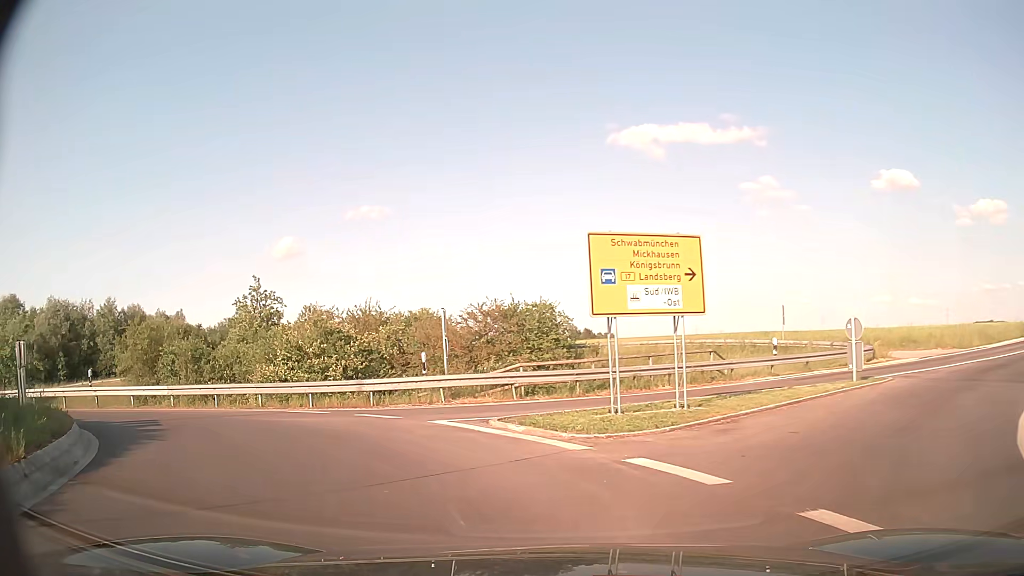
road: secondary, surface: asphalt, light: Day
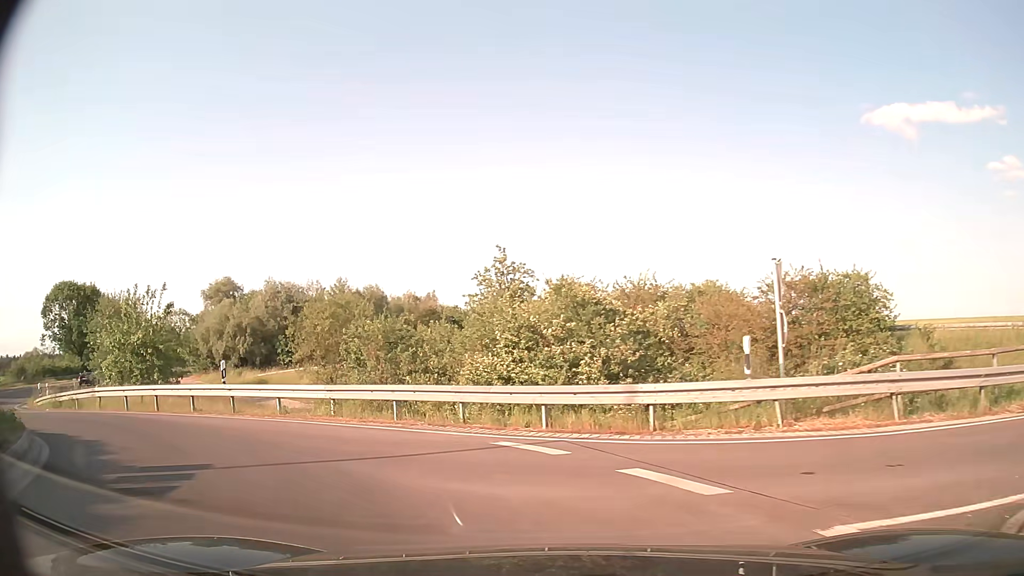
(-1.6, +8.2) m; -23°
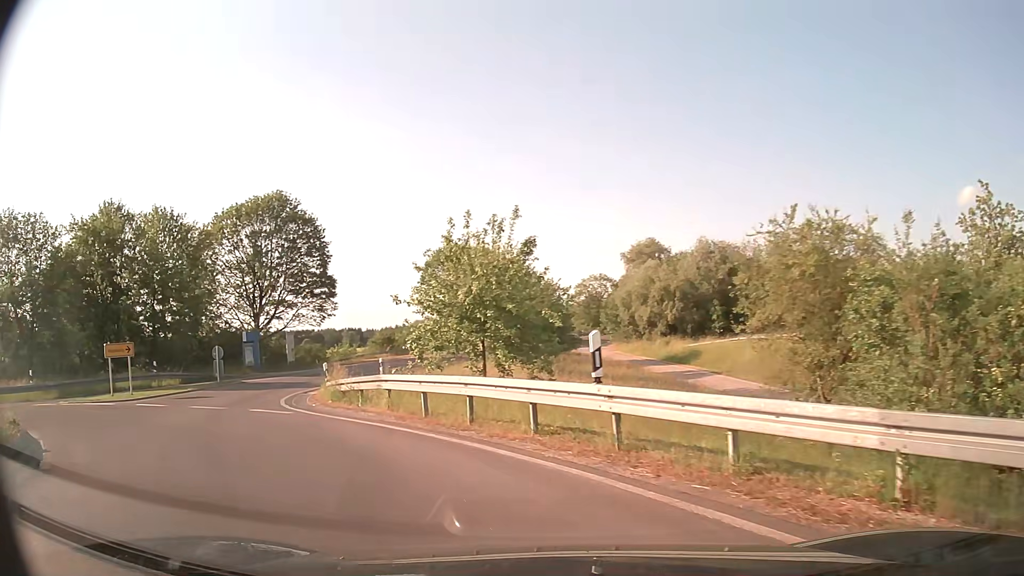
(-3.3, +10.4) m; -37°
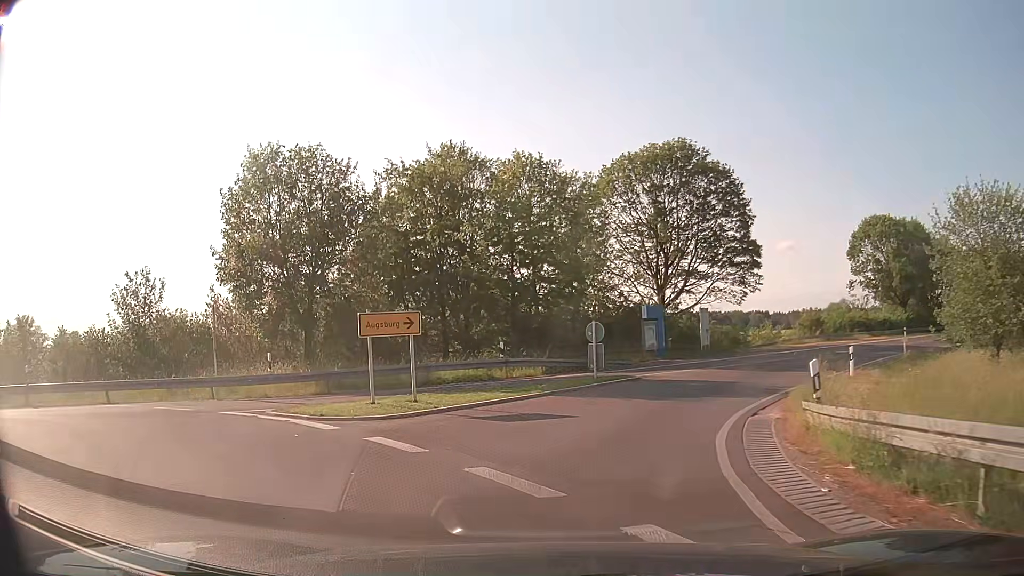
(-4.1, +11.4) m; -35°
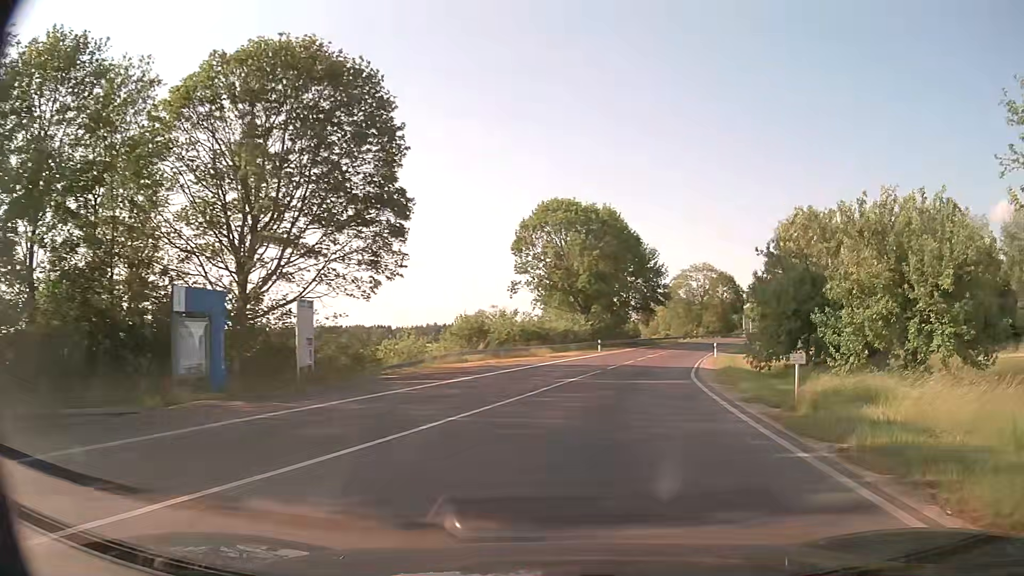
(+4.7, +20.4) m; +32°
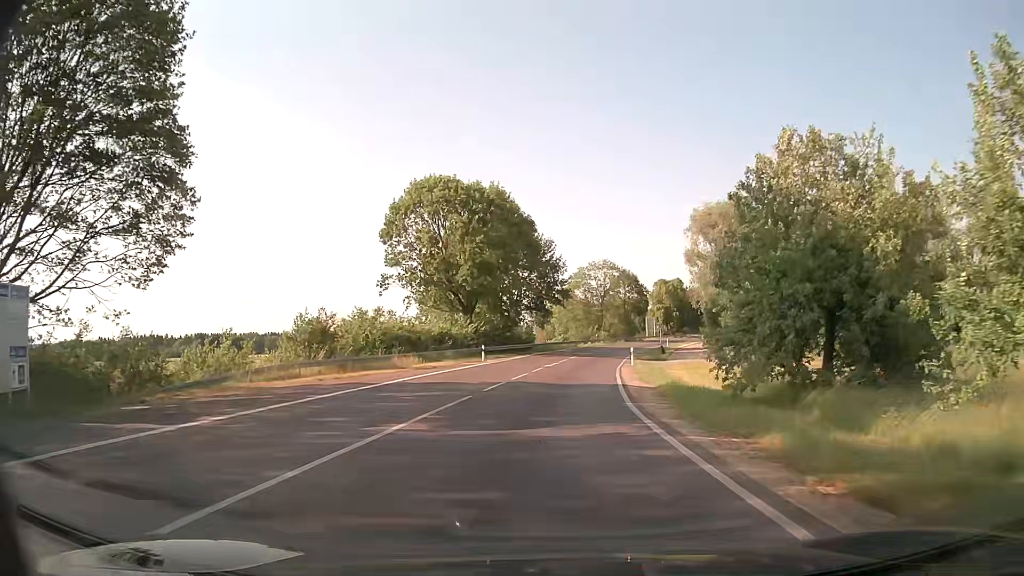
(+1.3, +11.7) m; +9°
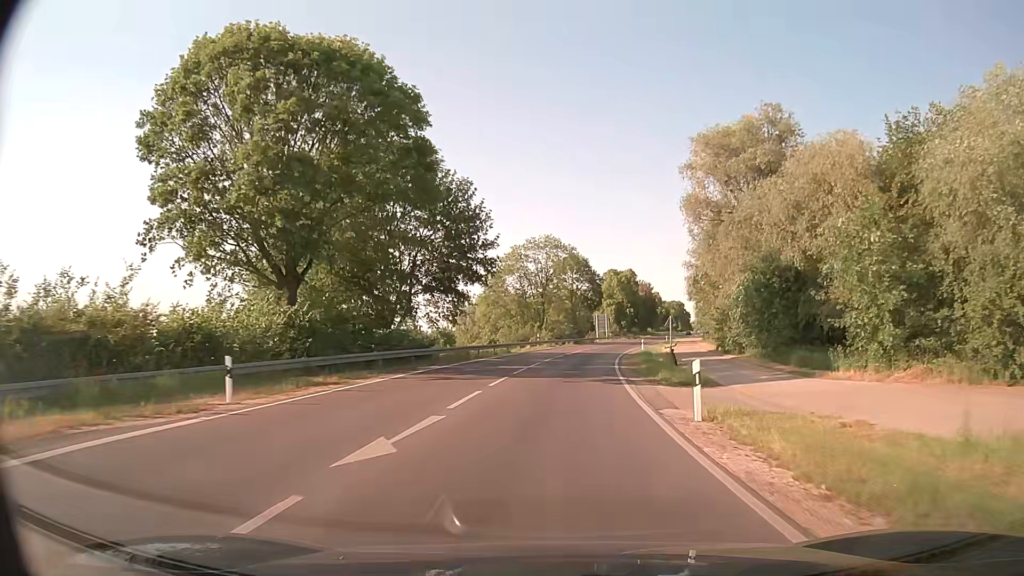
(+1.3, +30.0) m; +5°
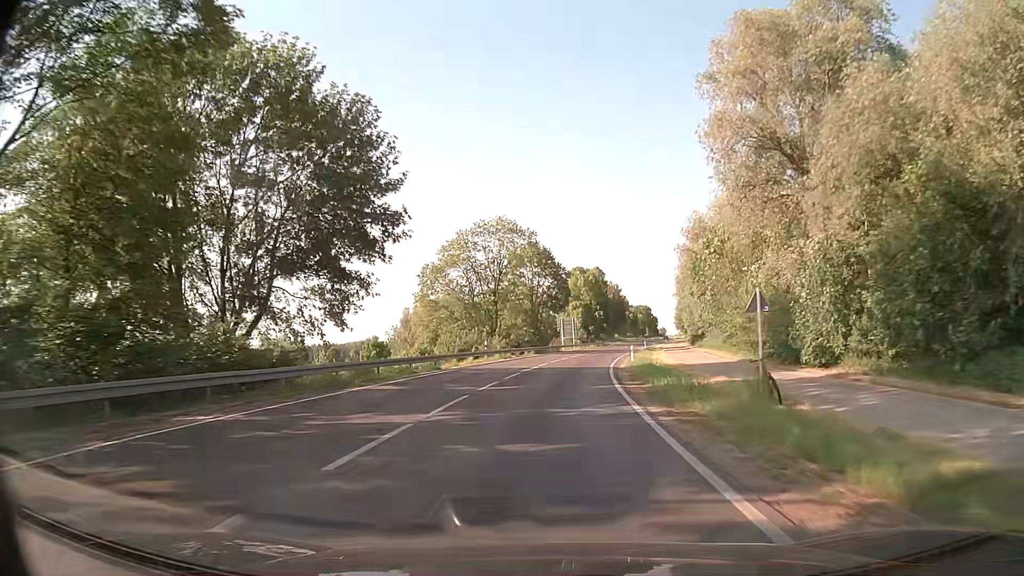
(+0.7, +18.7) m; +3°
(0, +10) (0, +20) (+1, +30) (+2, +40) (+3, +50) (+5, +60) (+6, +70) (+8, +79) (+10, +89) (+11, +99) m
